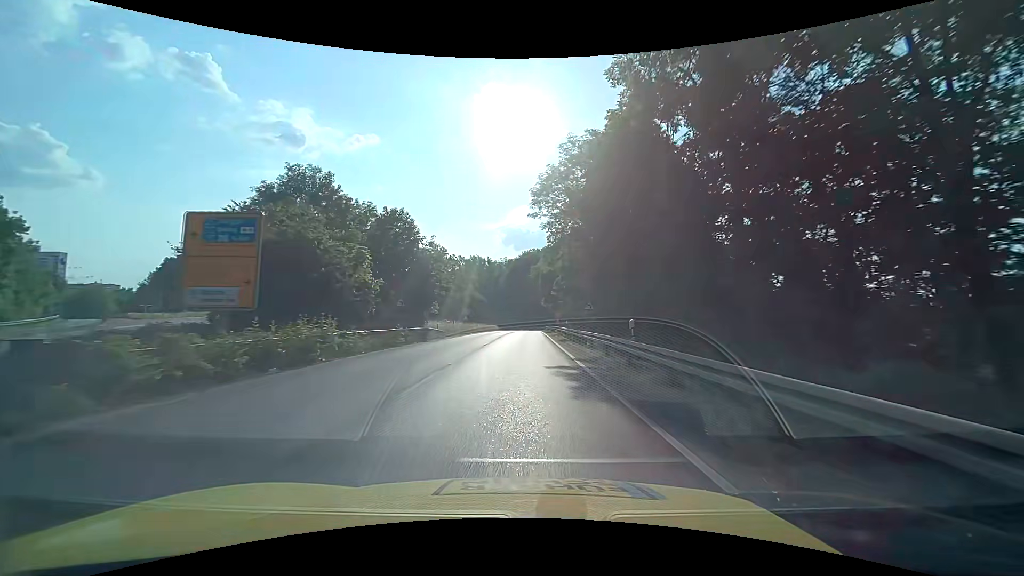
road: trunk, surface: asphalt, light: Day
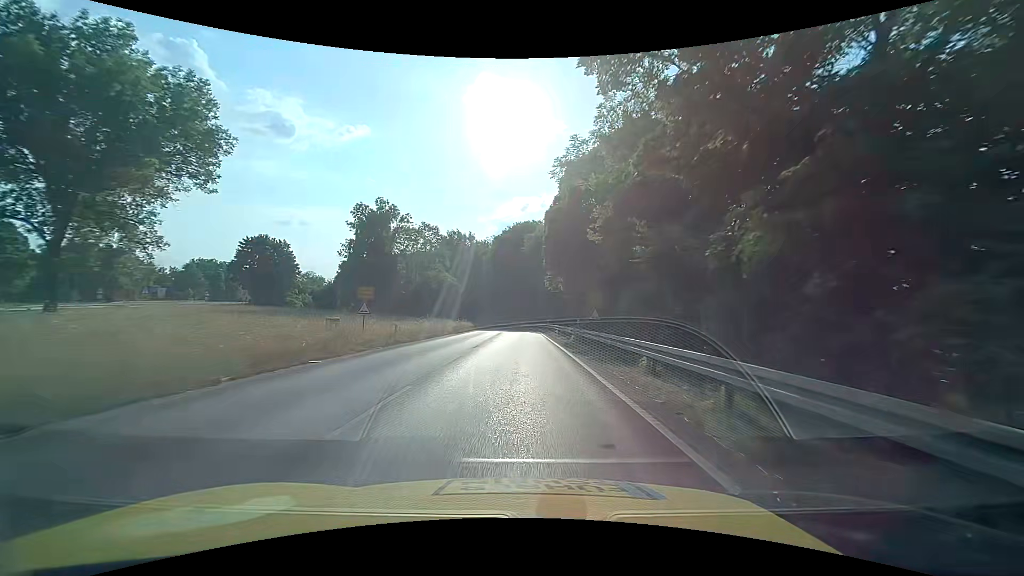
(+0.2, +38.8) m; 0°
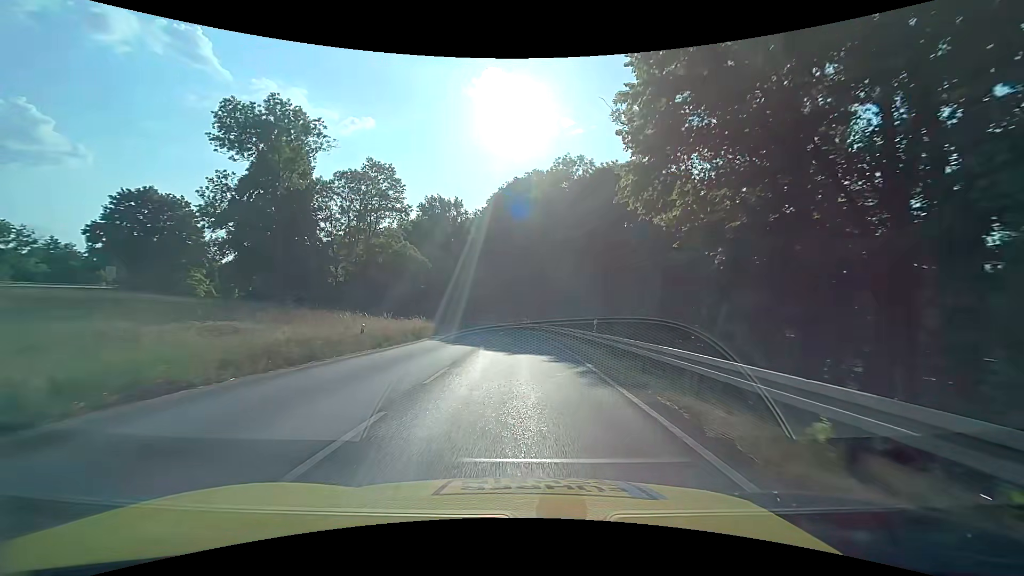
(0.0, +34.3) m; 0°
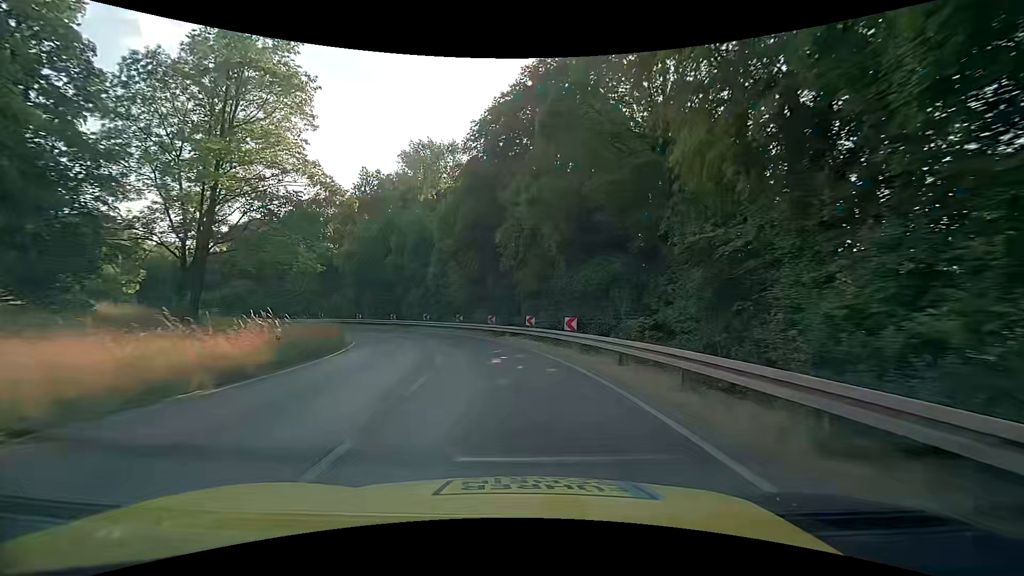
(-0.3, +31.5) m; -2°
(0, +10) (-2, +20) (-4, +30) (-8, +39) (-13, +47) (-20, +54) (-28, +60) (-37, +64) (-47, +68) (-56, +70) m
